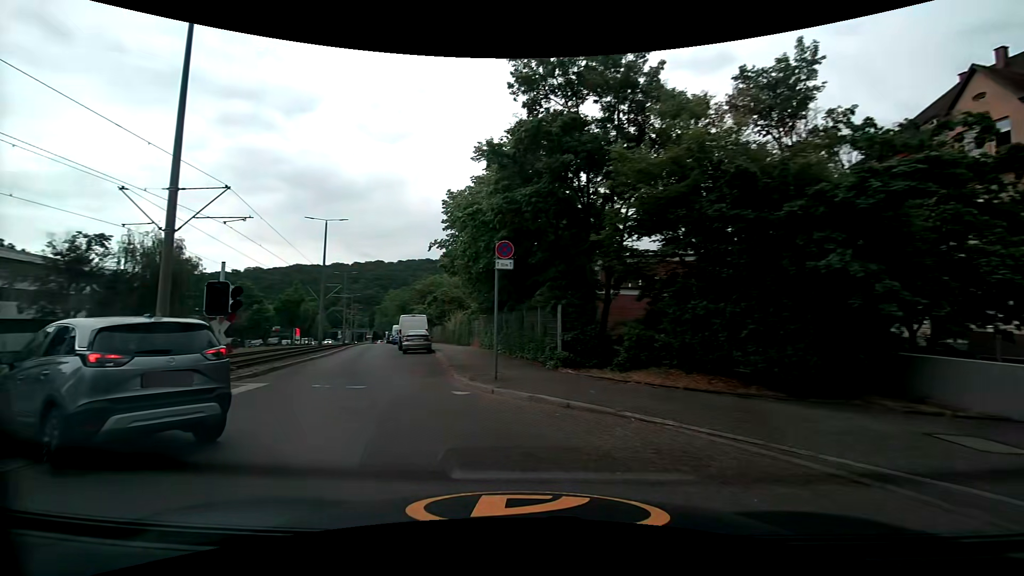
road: secondary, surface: asphalt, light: Day
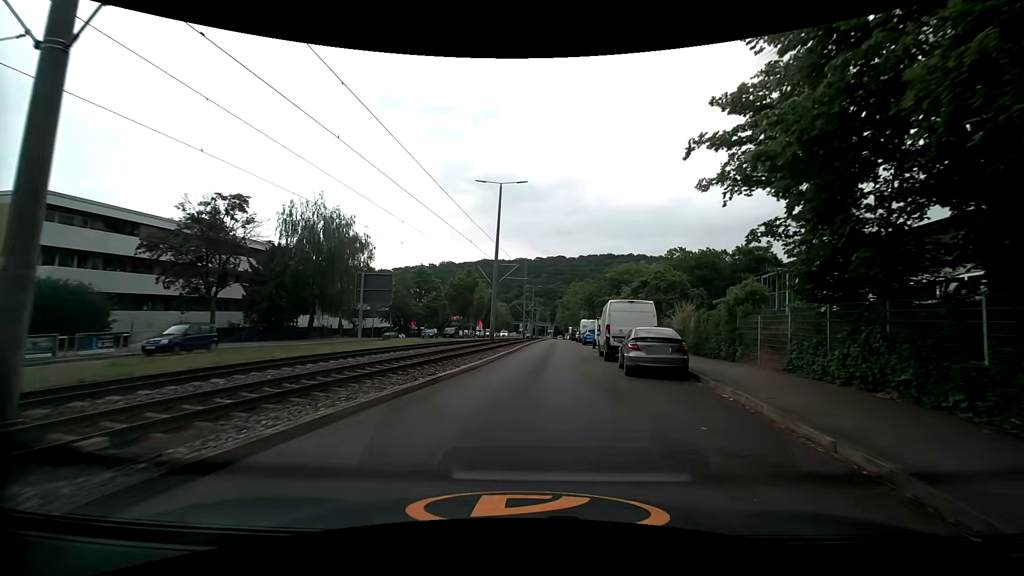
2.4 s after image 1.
(-4.2, +15.6) m; -20°
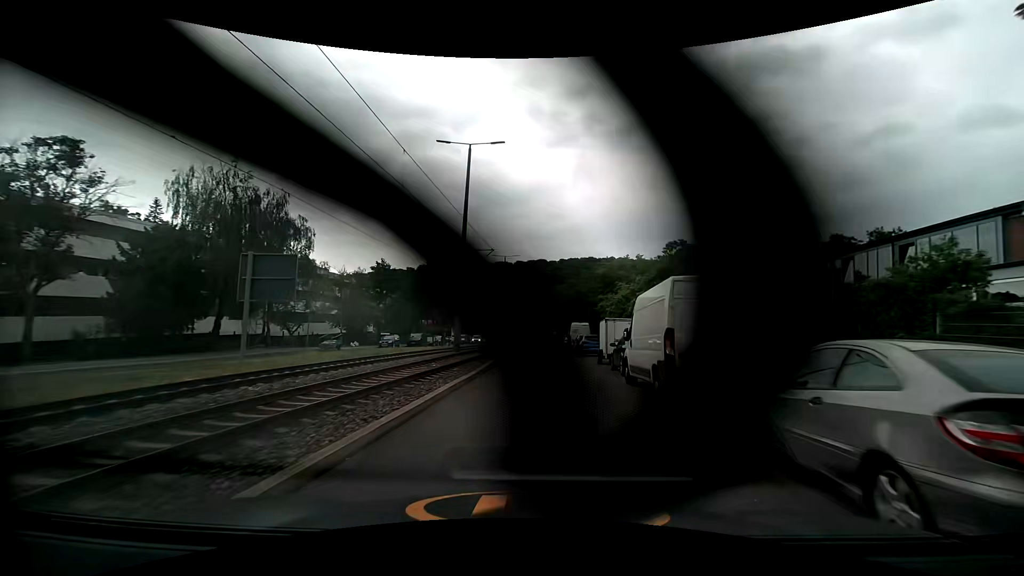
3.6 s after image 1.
(+0.2, +11.1) m; +3°
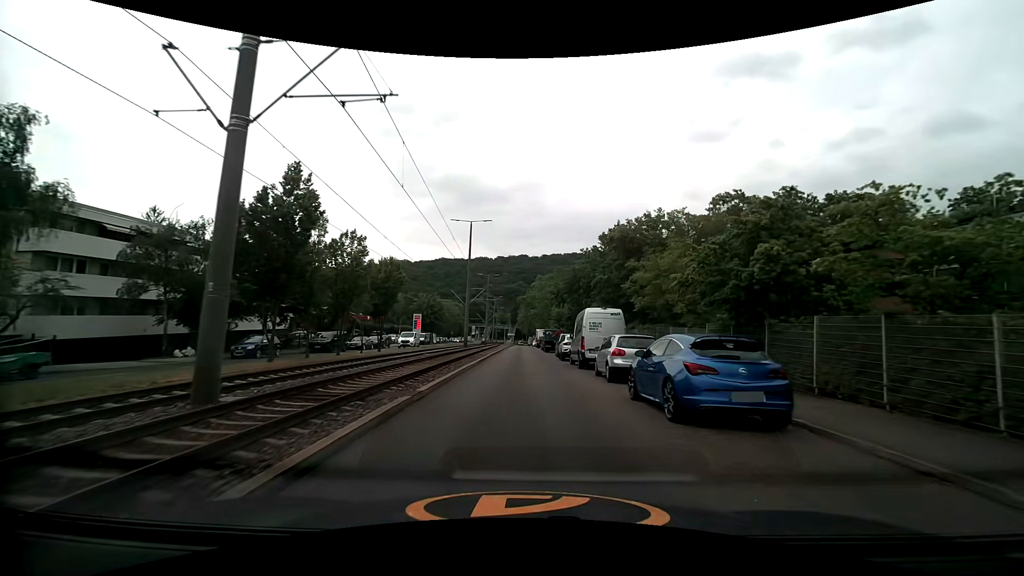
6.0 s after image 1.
(+0.4, +24.7) m; +1°
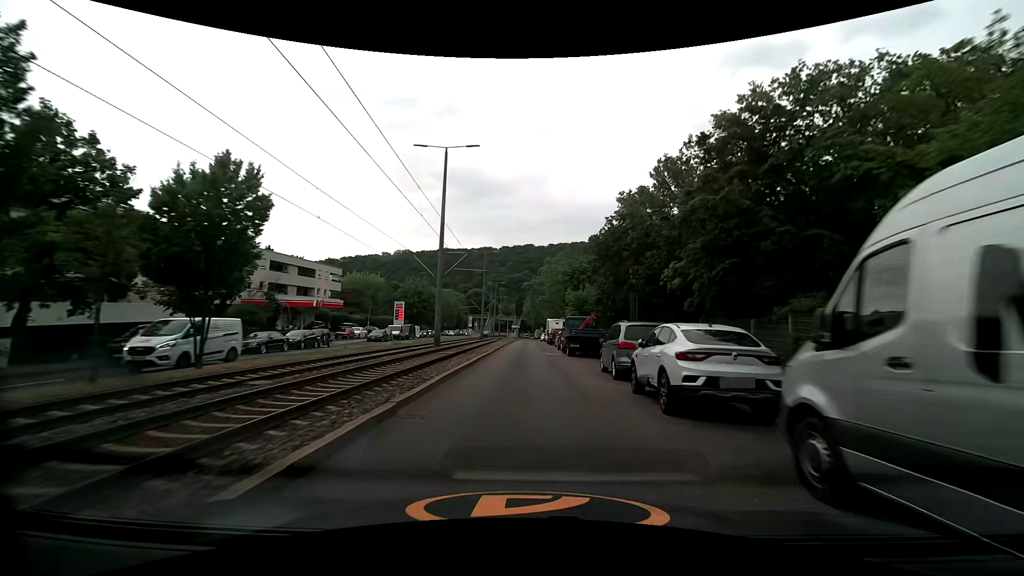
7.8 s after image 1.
(0.0, +21.7) m; 0°
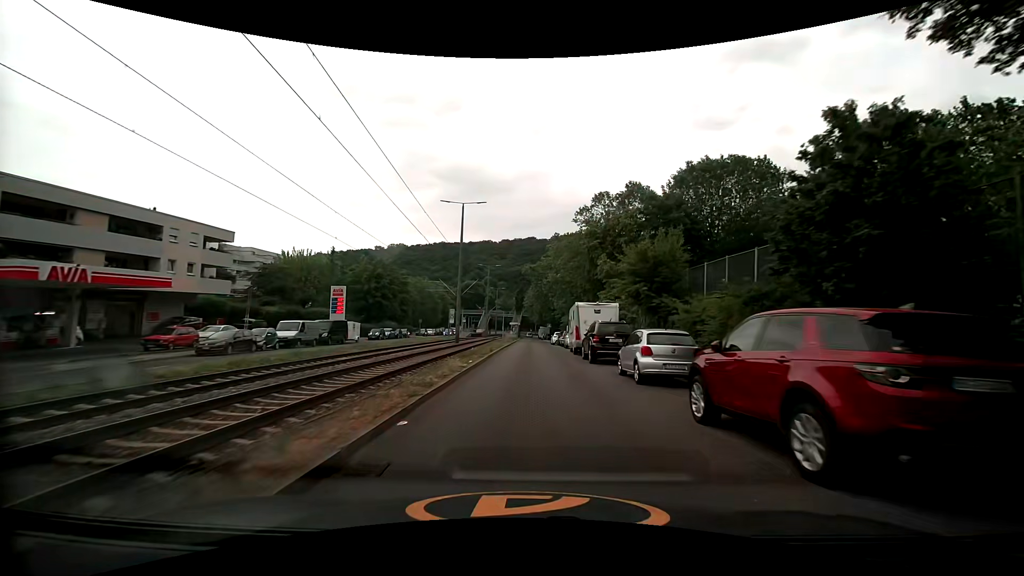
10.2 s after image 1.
(-0.2, +31.2) m; 0°
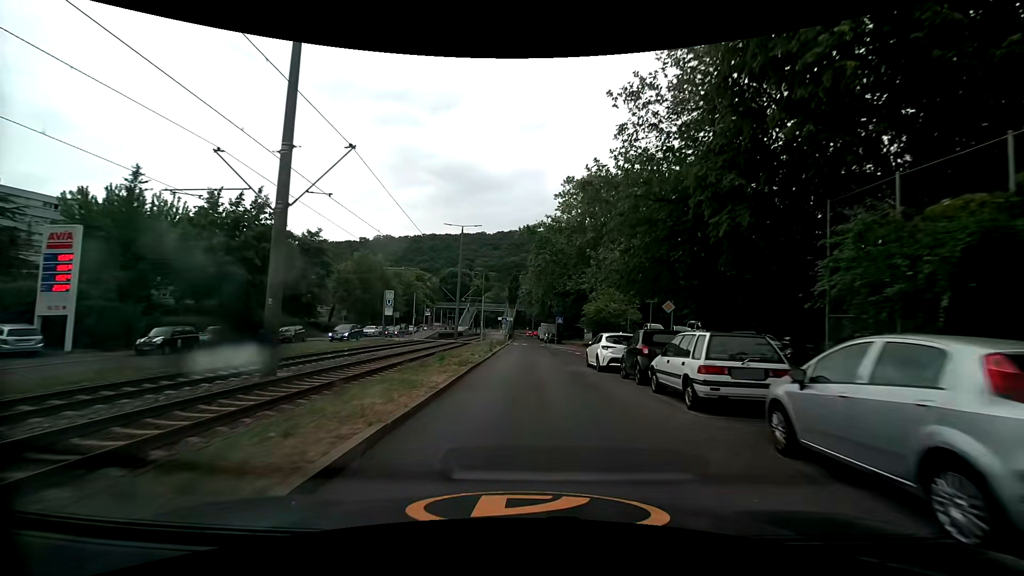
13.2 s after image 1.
(+0.1, +36.7) m; +1°
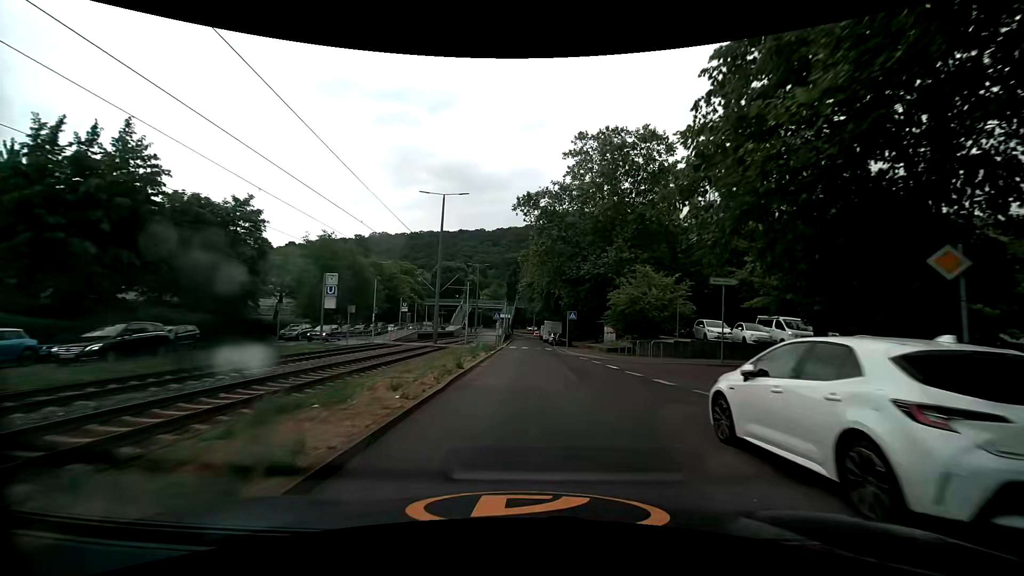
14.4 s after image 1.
(-0.1, +14.3) m; 0°
(0, +10) (0, +20) (0, +30) (0, +40) (0, +50) (0, +60) (0, +70) (0, +80) (0, +90) (0, +100) m
